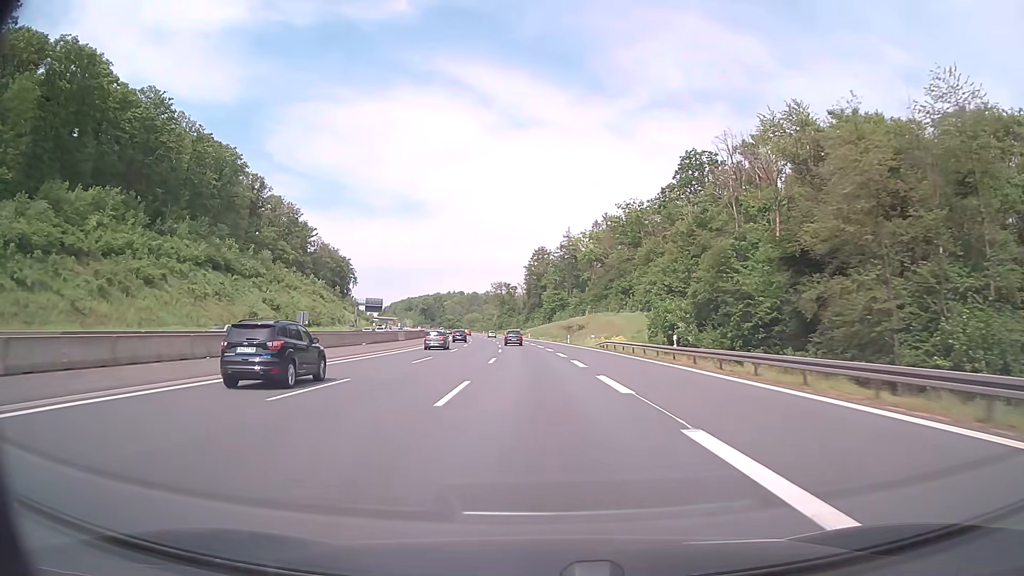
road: motorway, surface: asphalt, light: Day
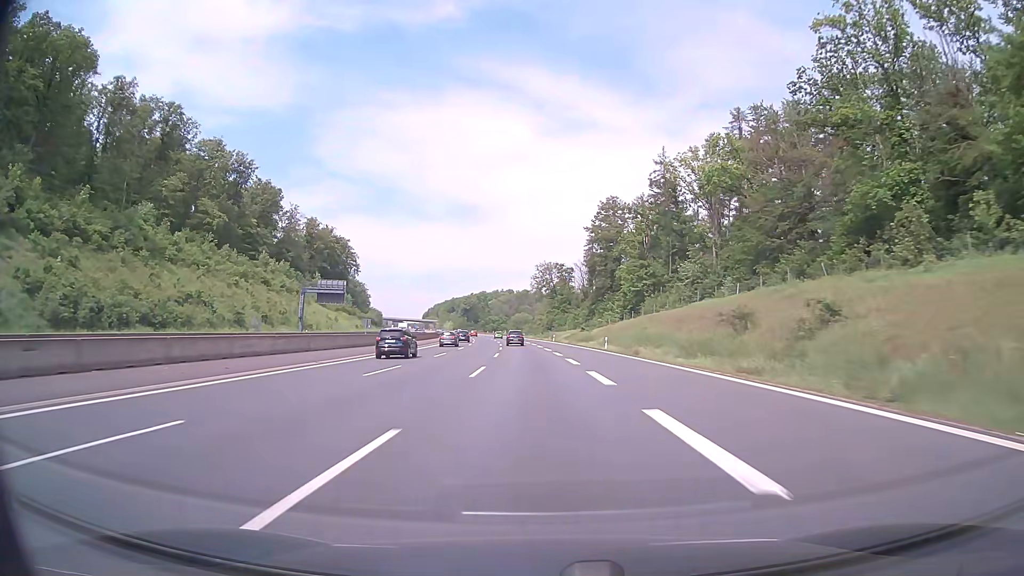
(-3.4, +81.4) m; -5°
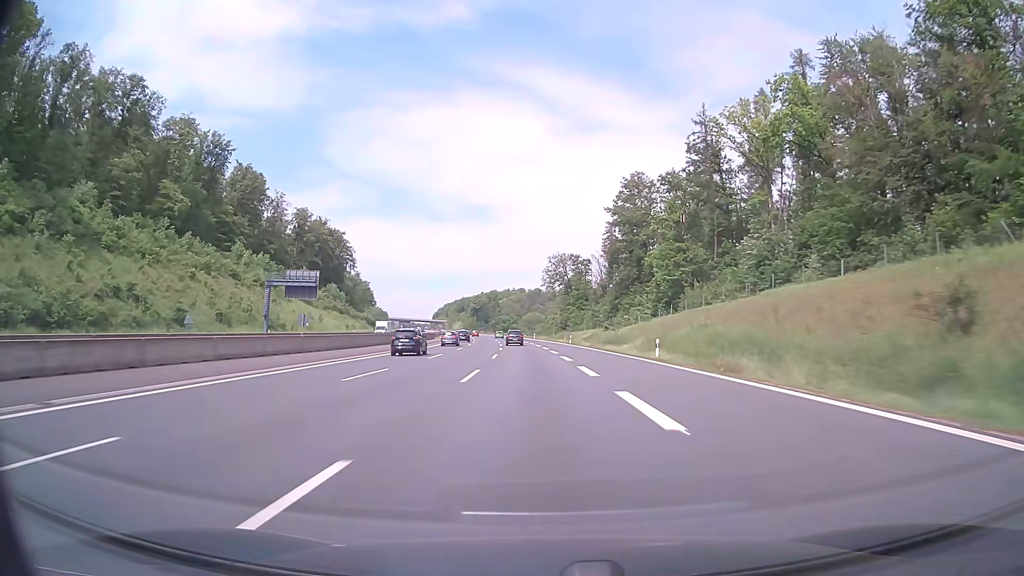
(-0.2, +20.2) m; -1°
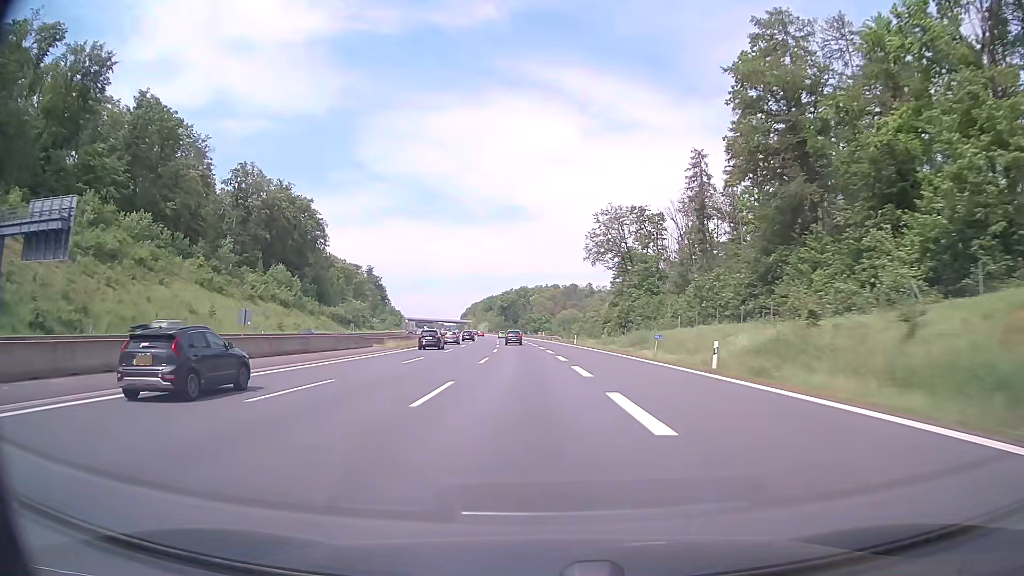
(-1.5, +60.6) m; -3°
(0, +10) (0, +20) (0, +30) (-1, +40) (-1, +50) (-1, +60) (-2, +70) (-3, +80) (-3, +90) (-4, +100) m
